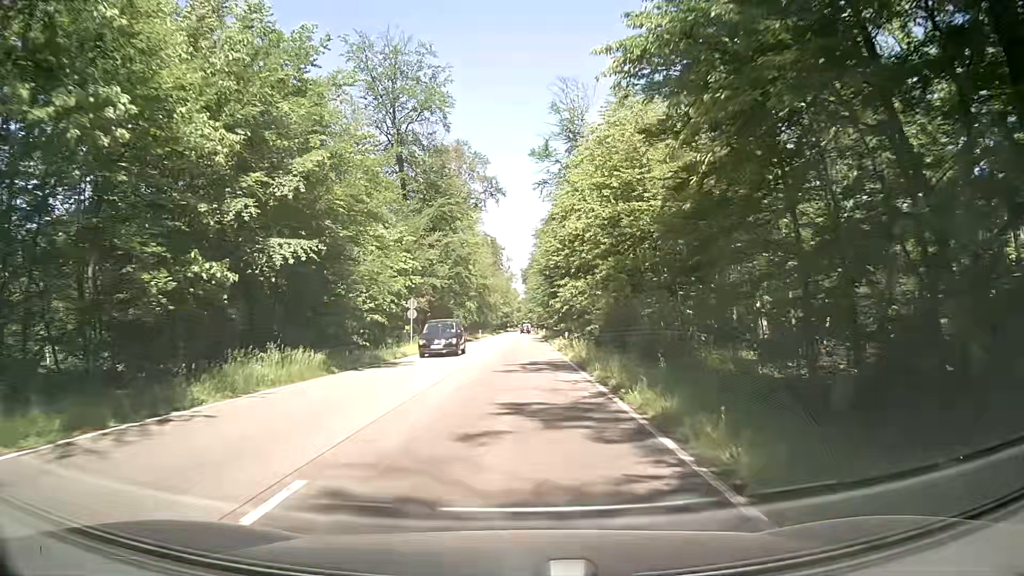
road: secondary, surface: asphalt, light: Day
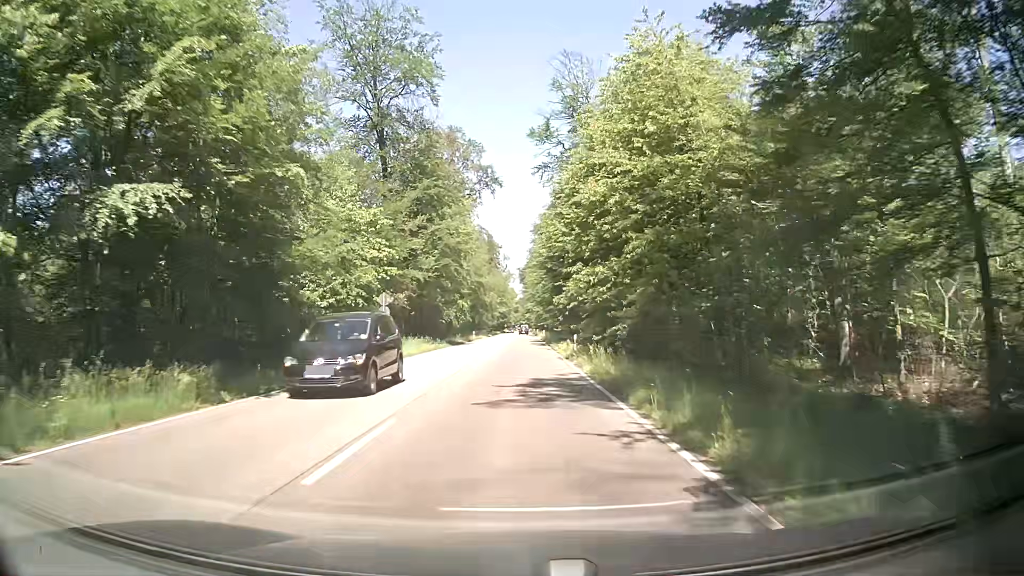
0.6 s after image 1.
(0.0, +8.1) m; -1°
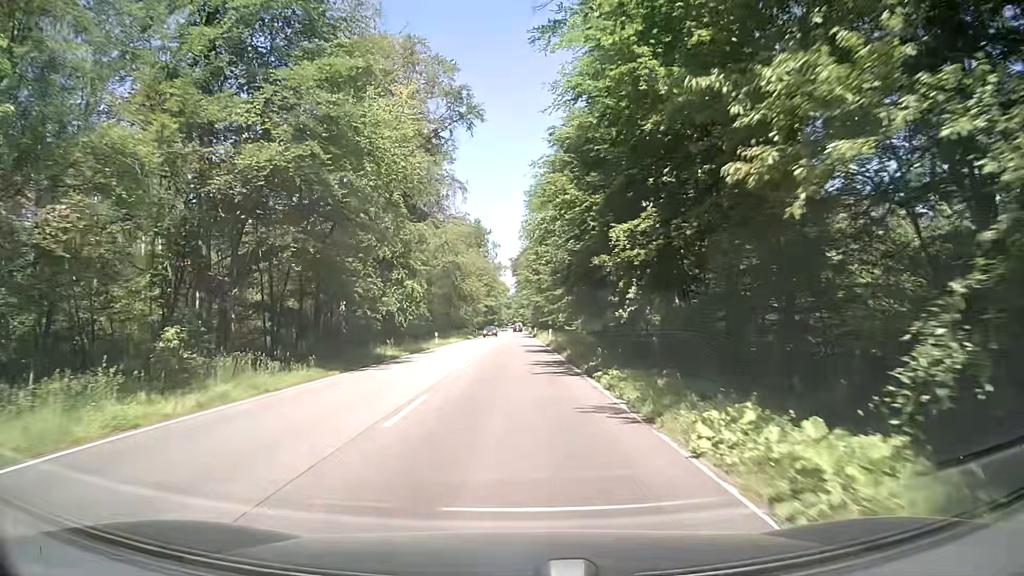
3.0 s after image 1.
(+0.7, +32.4) m; +1°
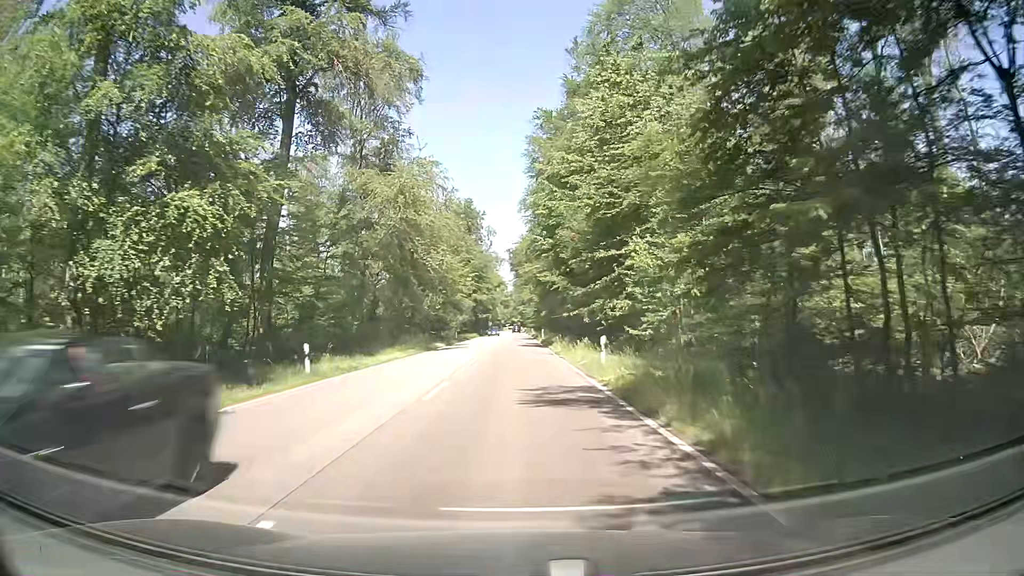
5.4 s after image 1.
(-0.1, +32.5) m; -1°
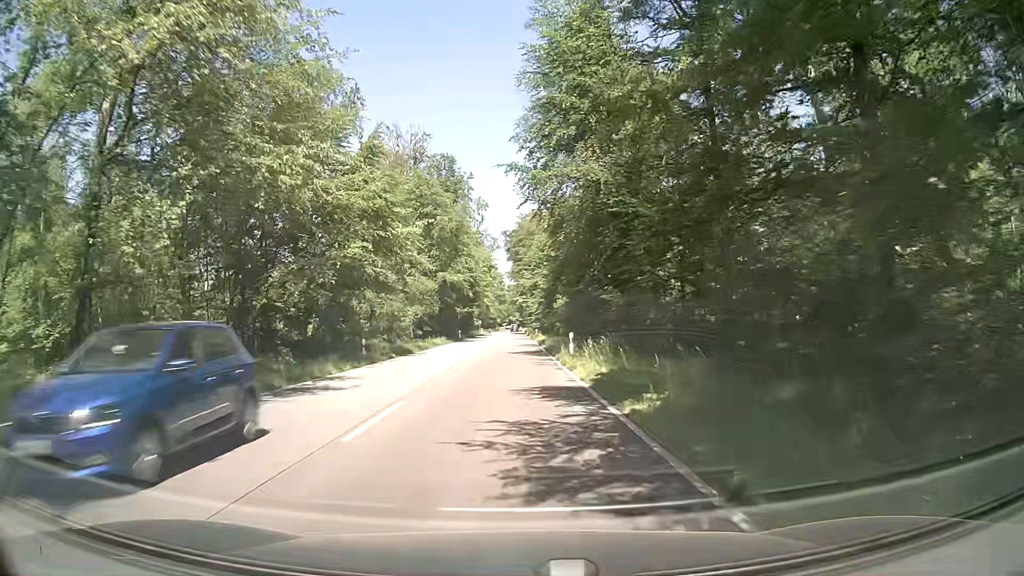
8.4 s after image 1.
(+0.8, +40.5) m; +1°
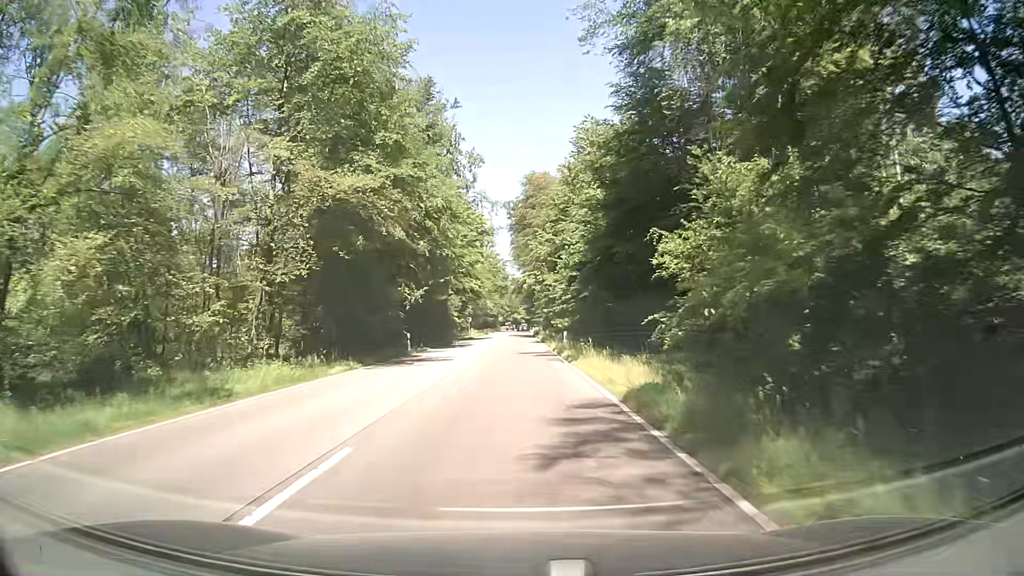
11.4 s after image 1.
(-0.4, +40.4) m; -1°
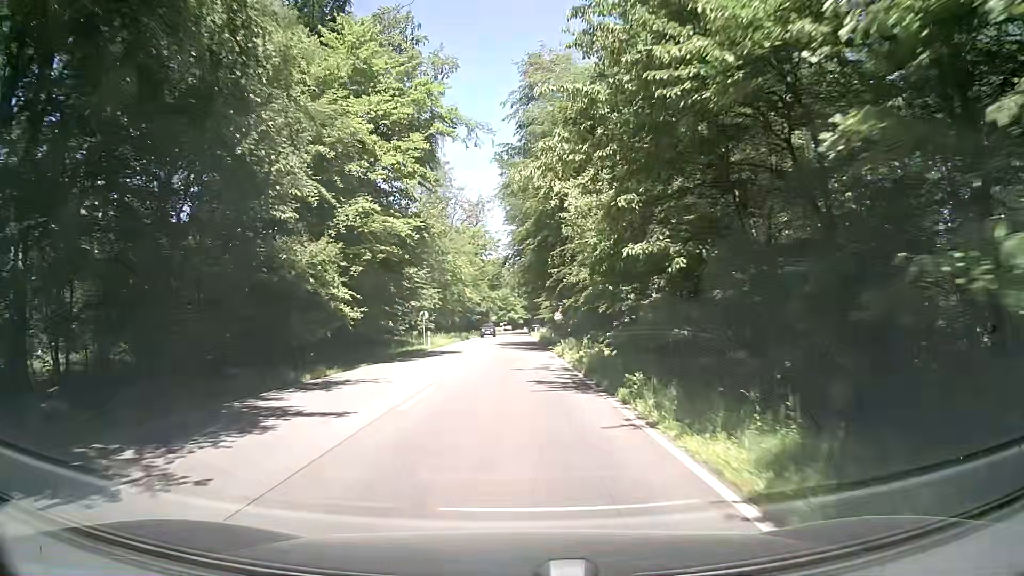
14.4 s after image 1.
(+0.4, +40.3) m; +1°
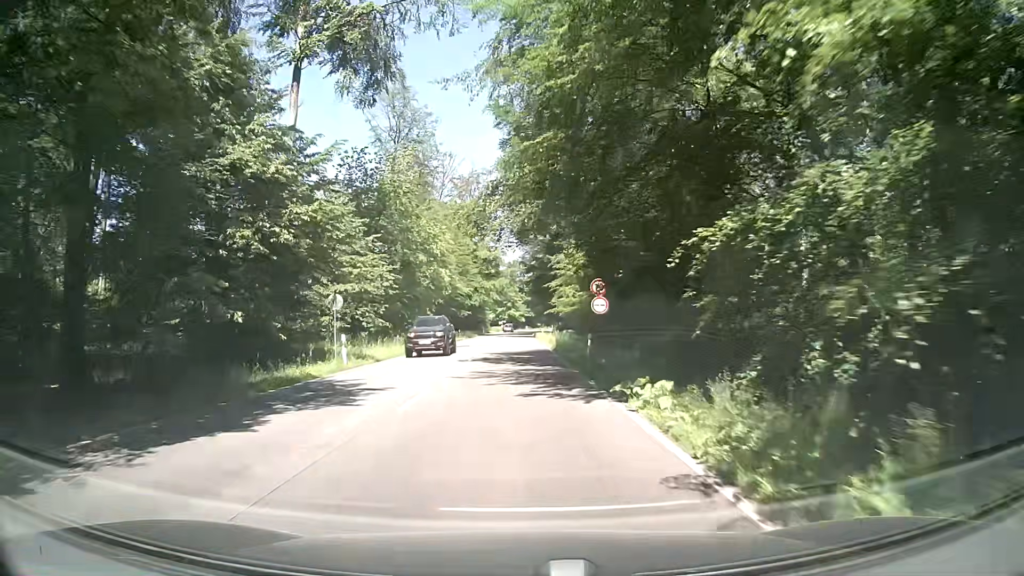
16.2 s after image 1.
(-0.1, +24.2) m; 0°
(0, +10) (0, +20) (0, +30) (0, +40) (0, +50) (0, +60) (0, +70) (0, +80) (0, +90) (0, +100) m
